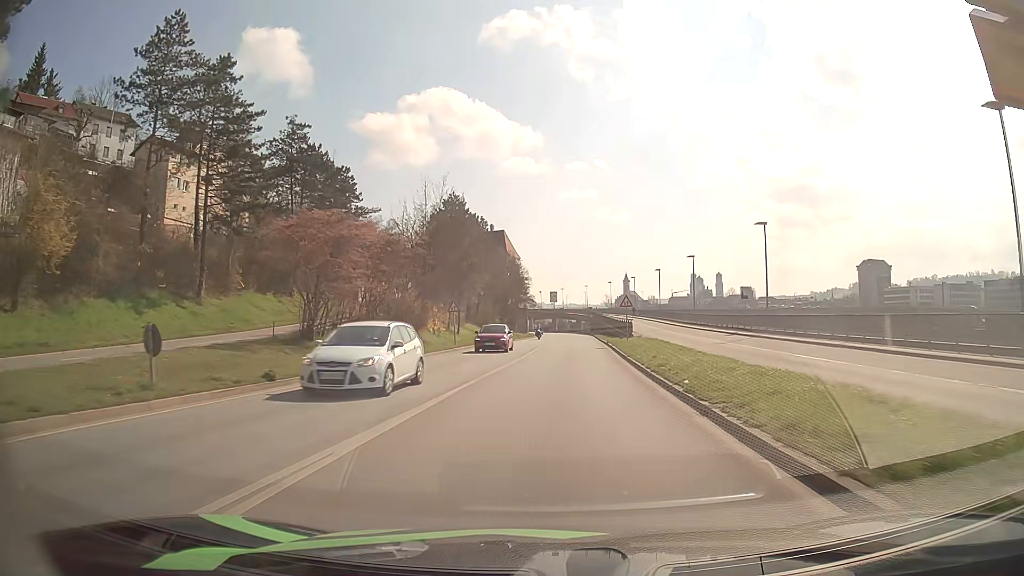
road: primary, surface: asphalt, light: Day
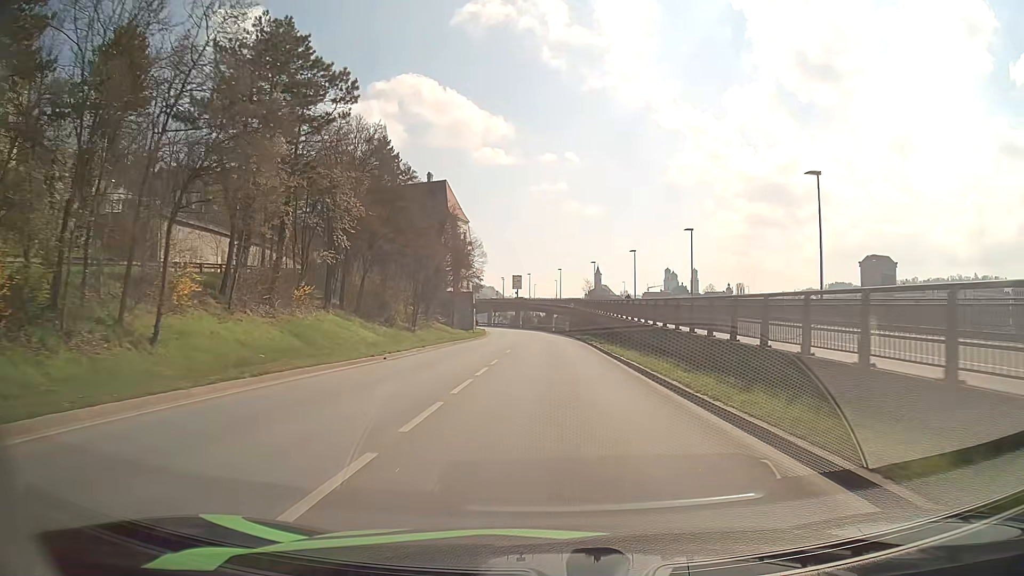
(+1.2, +44.9) m; +3°
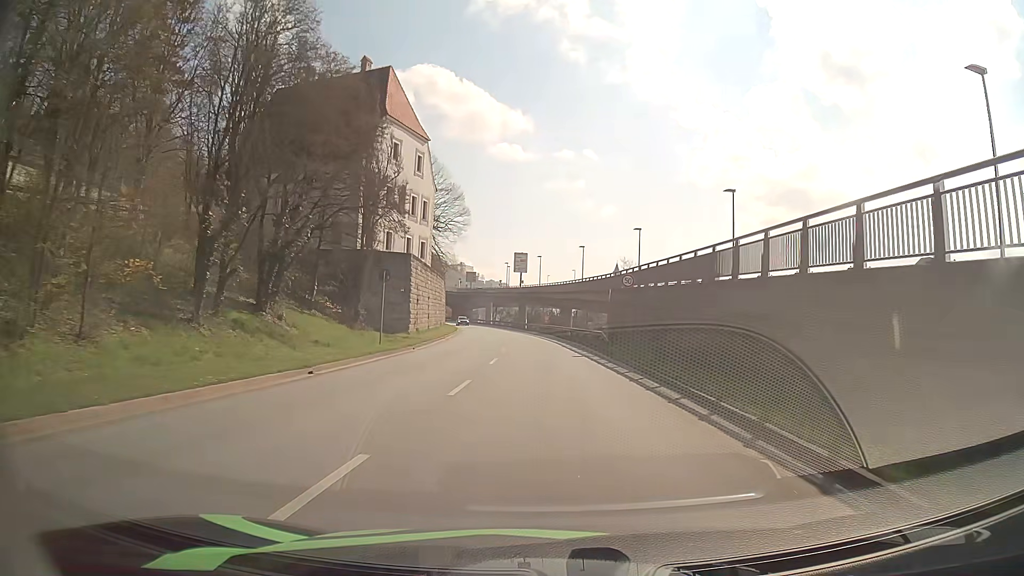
(-0.3, +45.4) m; -1°
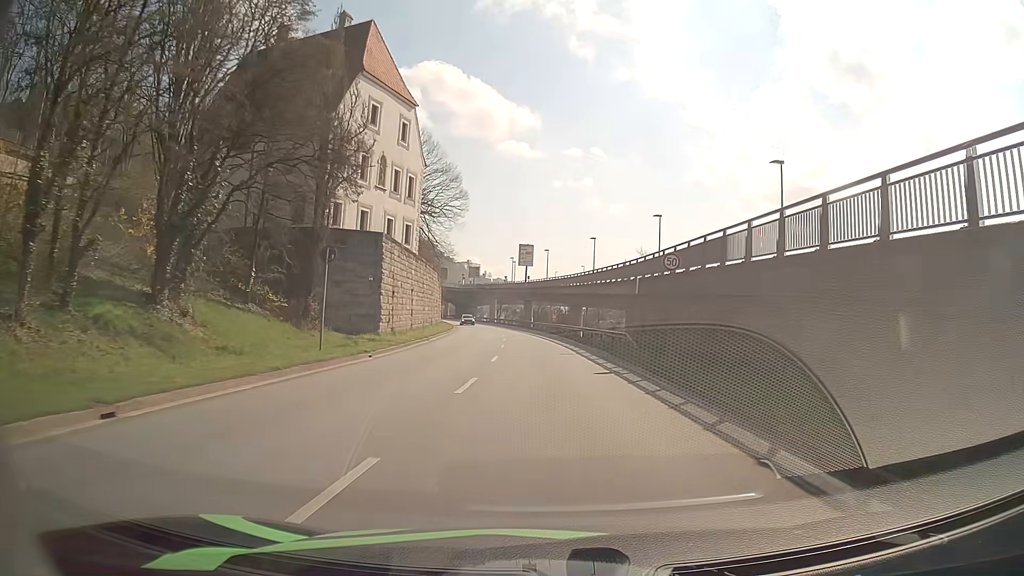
(-0.1, +9.1) m; -1°
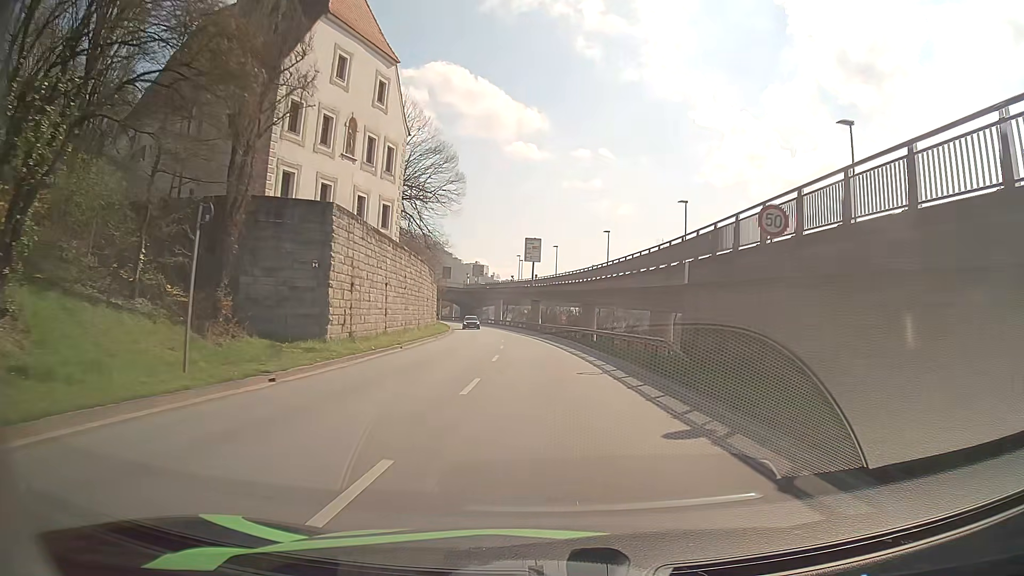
(0.0, +9.2) m; 0°
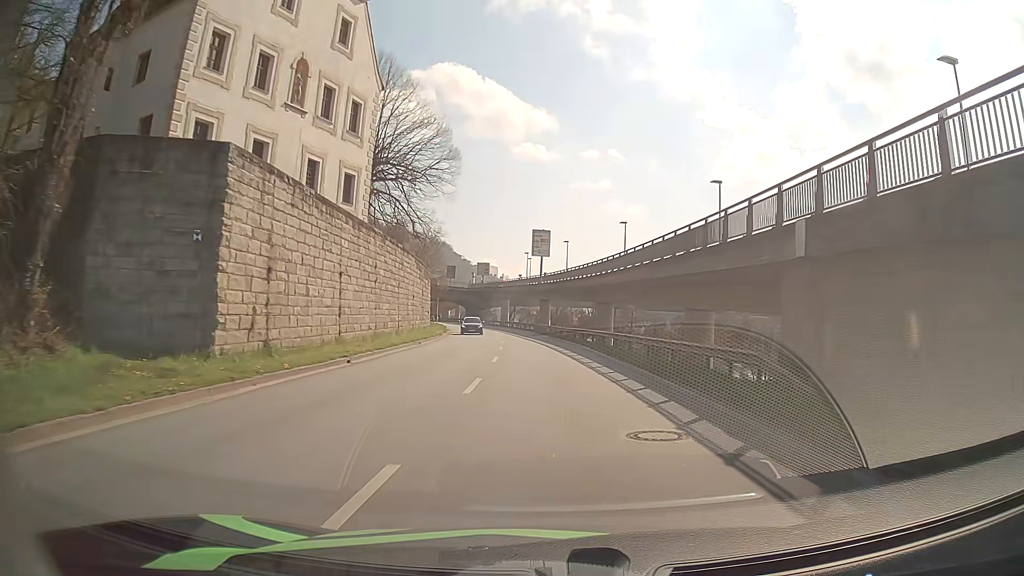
(-0.1, +9.2) m; -1°
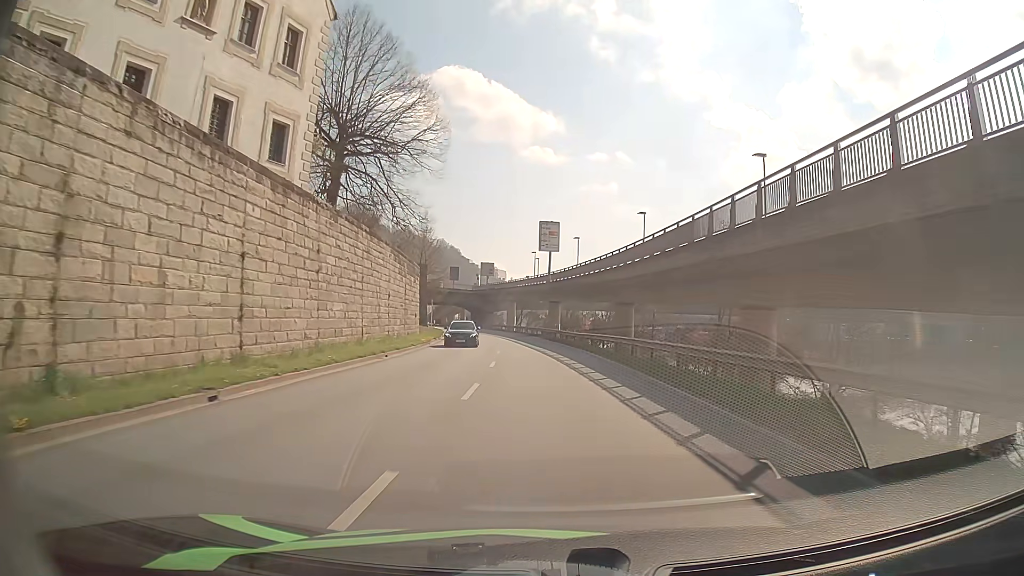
(-0.1, +9.3) m; -1°
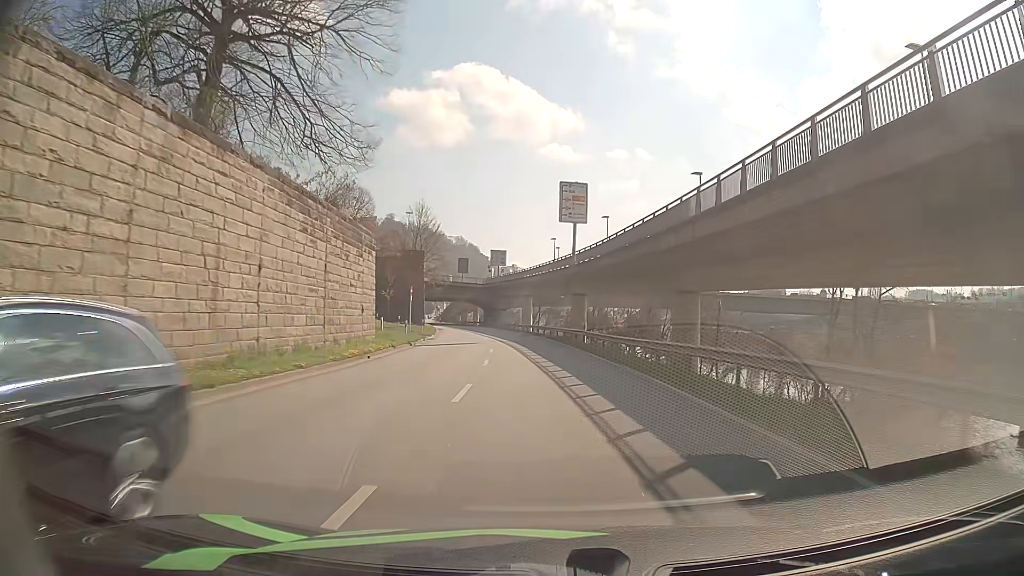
(-0.2, +18.5) m; -2°
(0, +10) (0, +20) (-1, +30) (-2, +40) (-3, +50) (-4, +60) (-5, +70) (-7, +80) (-9, +89) (-10, +99) m
